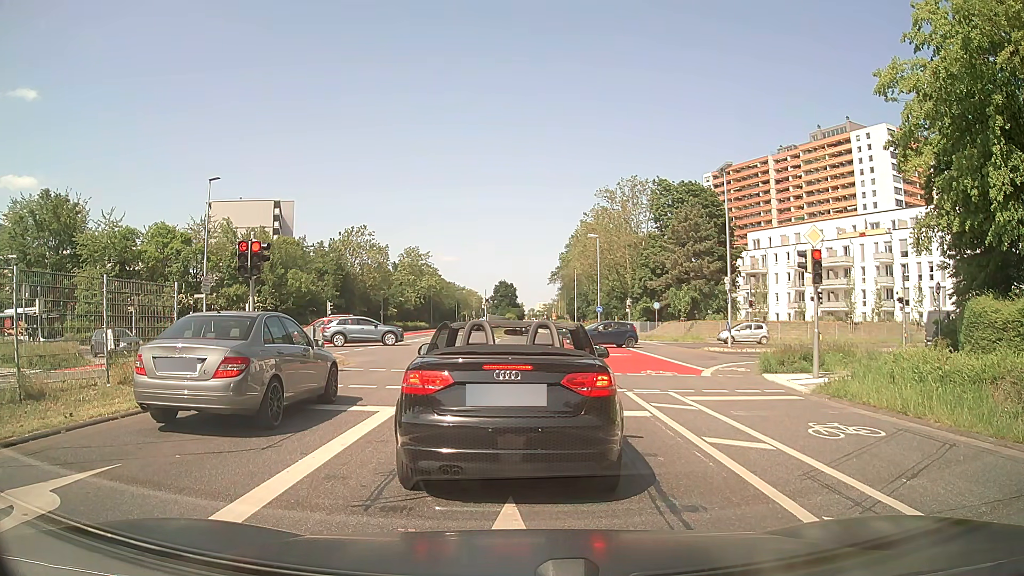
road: secondary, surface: asphalt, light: Day
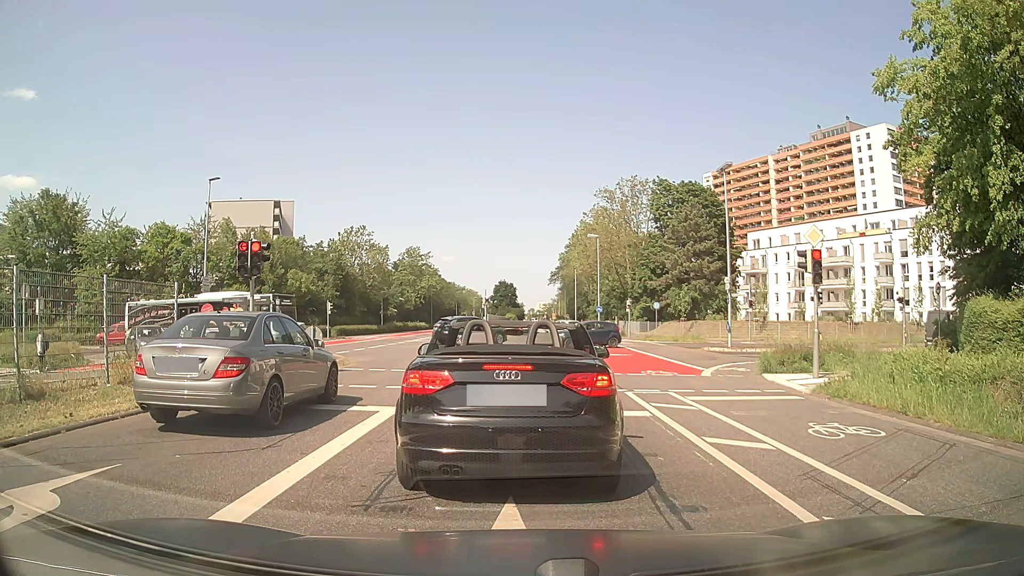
(0.0, 0.0) m; 0°
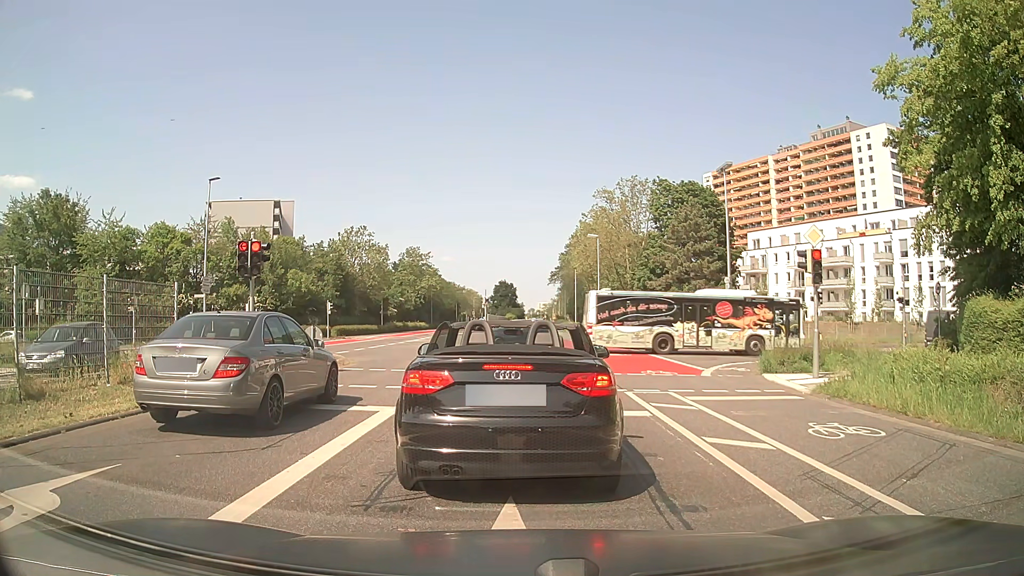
(0.0, 0.0) m; 0°
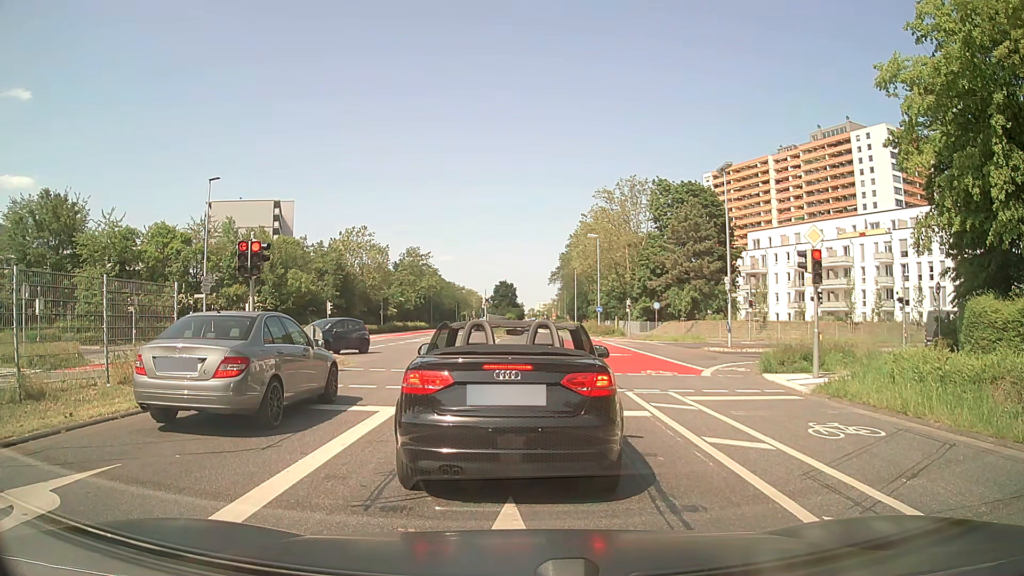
(0.0, 0.0) m; 0°
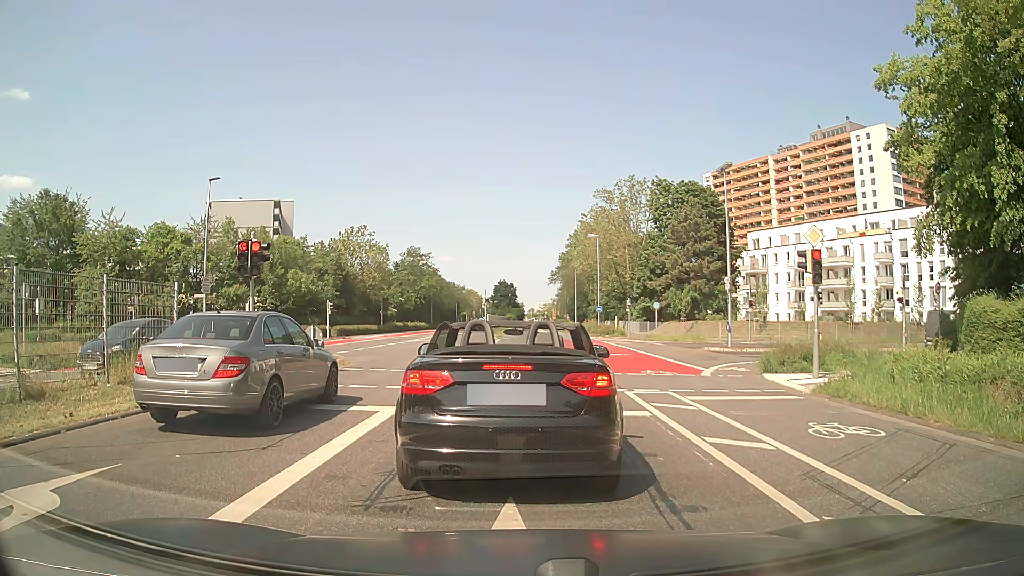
(0.0, 0.0) m; 0°
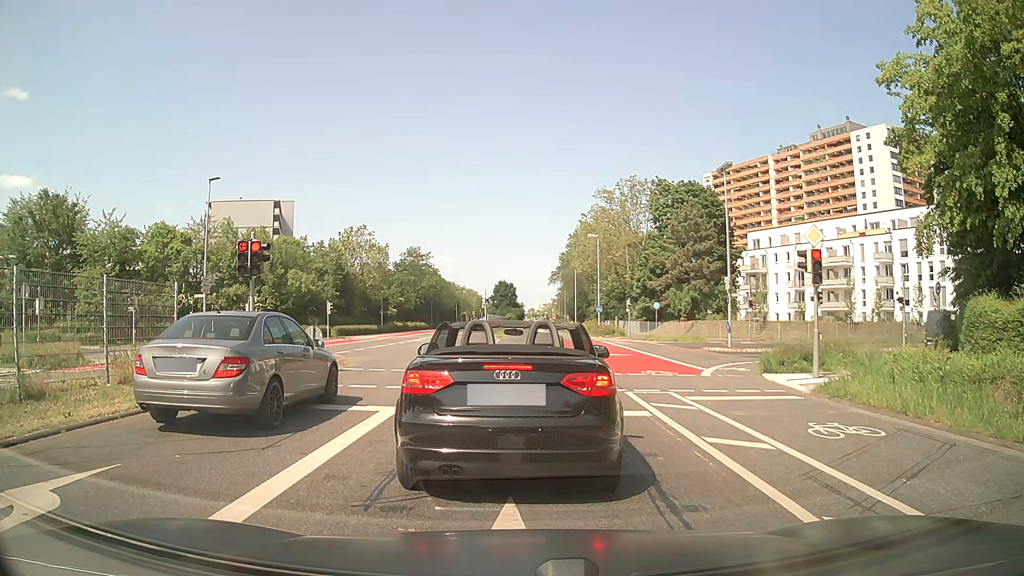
(0.0, 0.0) m; 0°
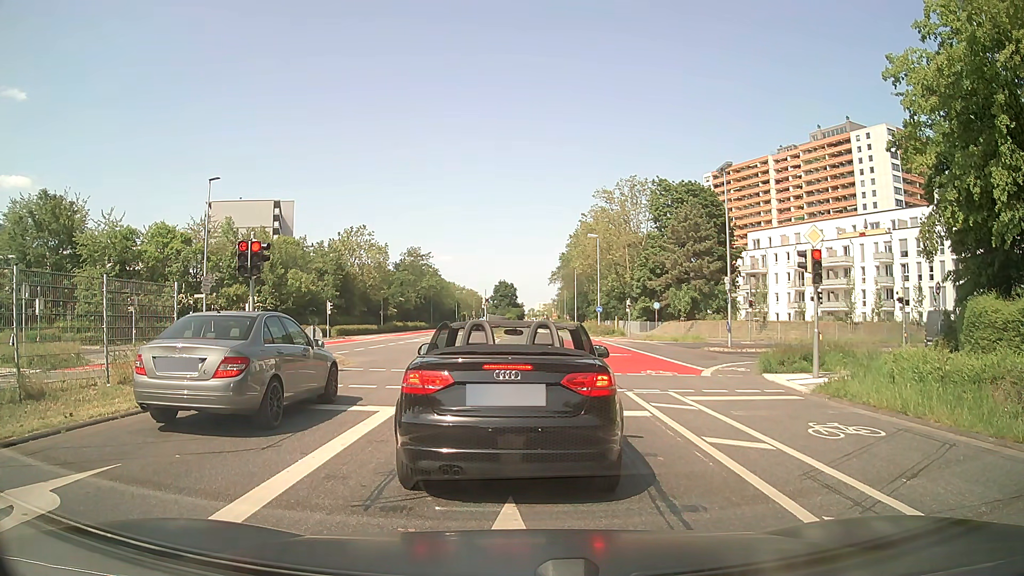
(0.0, 0.0) m; 0°
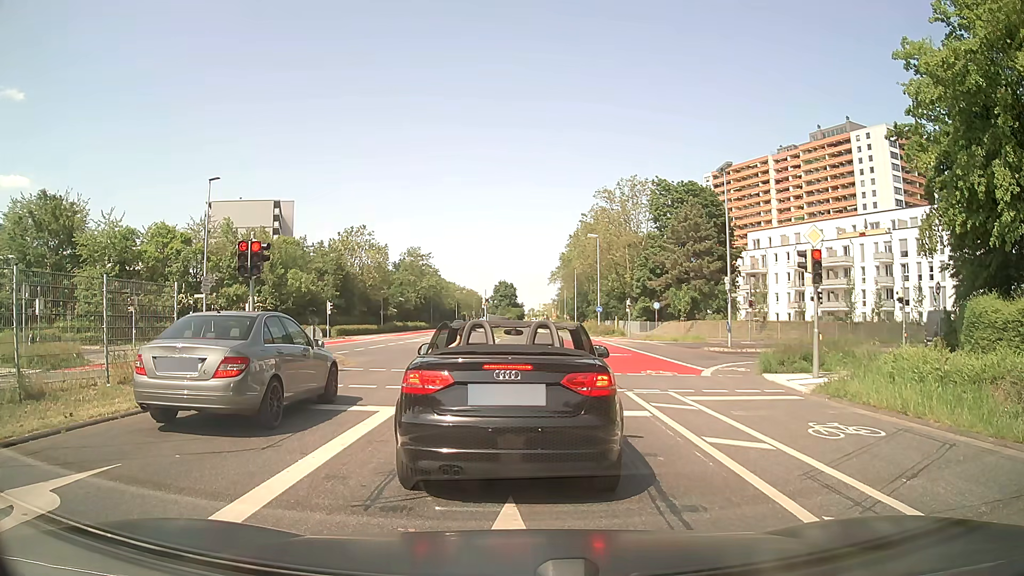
(0.0, 0.0) m; 0°
(0, +10) (0, +20) (0, +30) (0, +40) (0, +50) (0, +60) (0, +70) (0, +80) (0, +90) (0, +100) m
